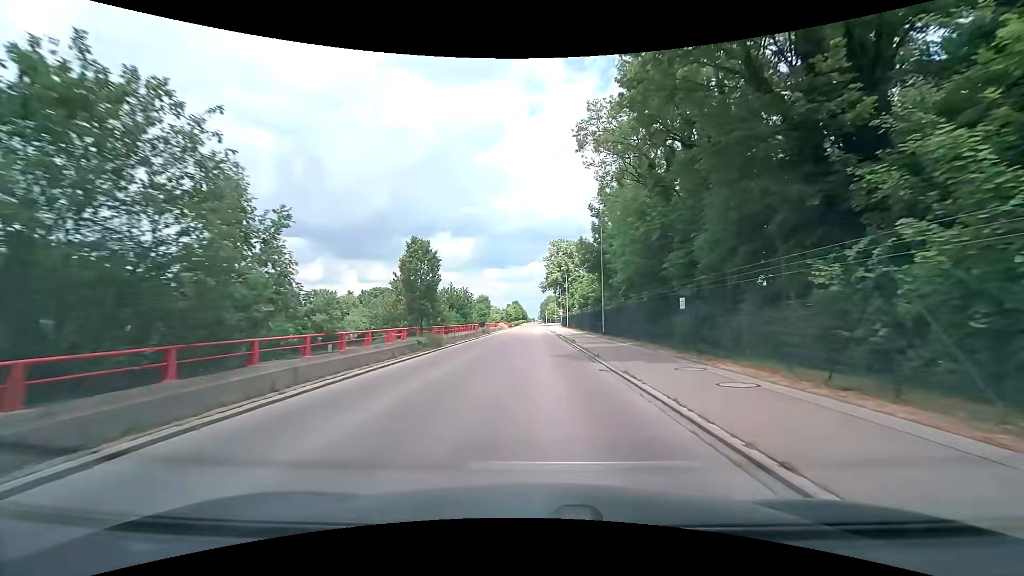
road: tertiary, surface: asphalt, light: Day
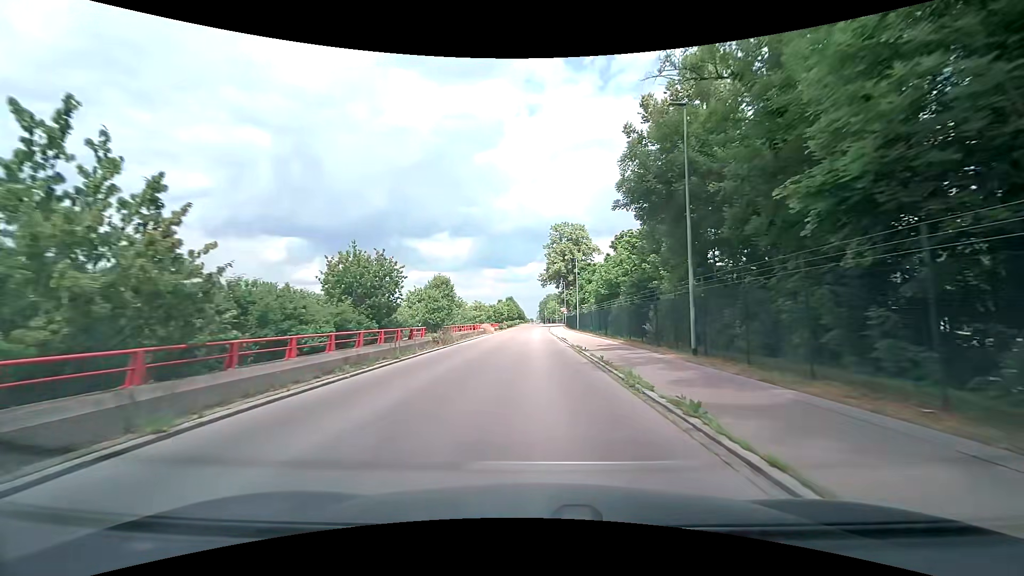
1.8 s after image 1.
(-0.2, +22.1) m; -1°
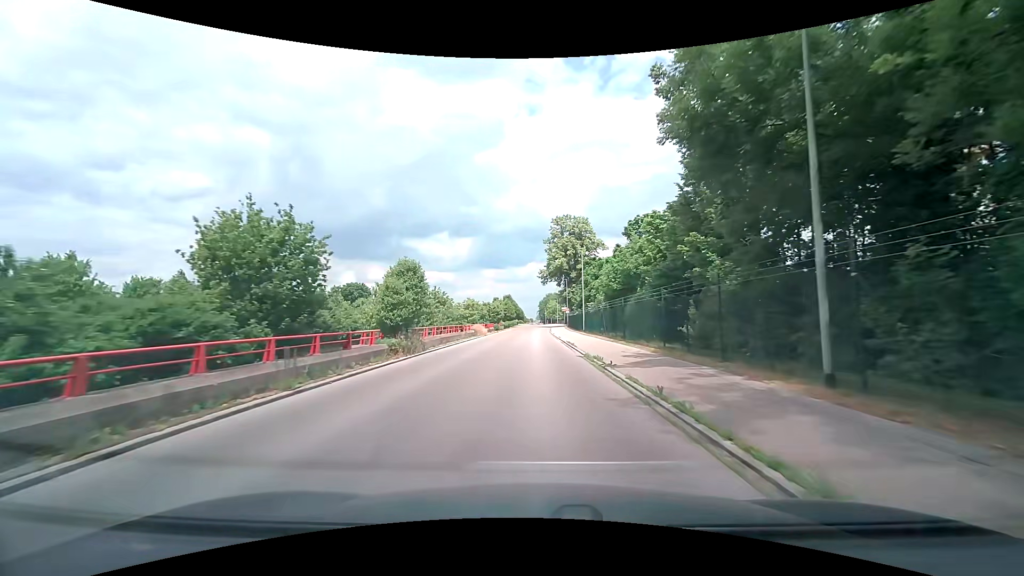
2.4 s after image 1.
(0.0, +7.5) m; 0°
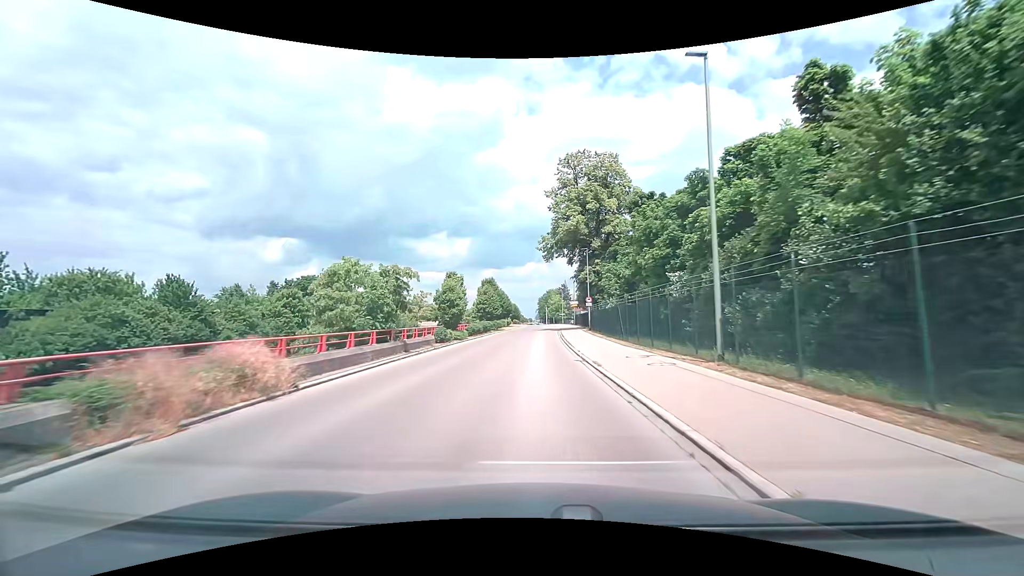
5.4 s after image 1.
(+0.3, +37.8) m; 0°
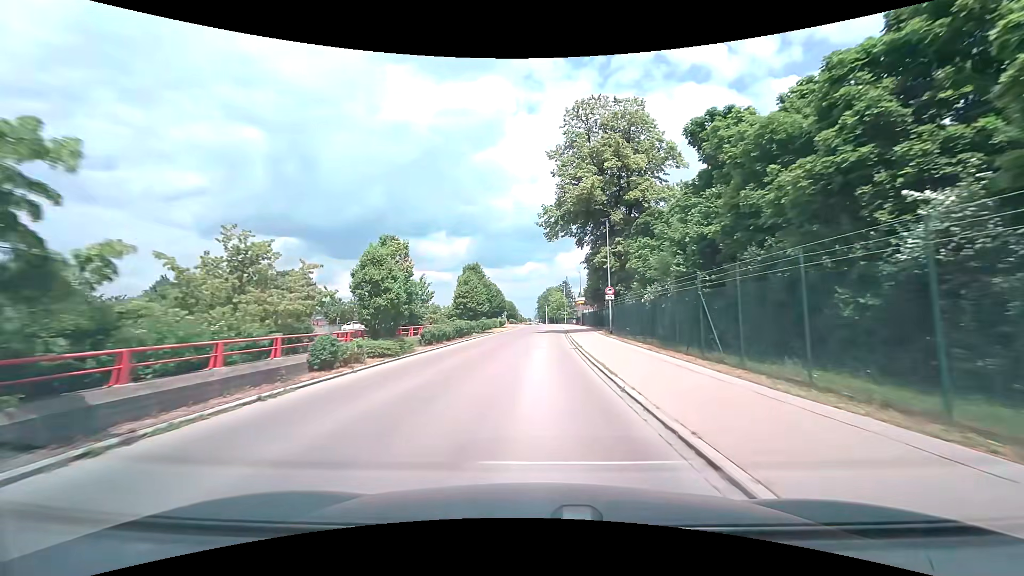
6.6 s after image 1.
(0.0, +15.2) m; 0°
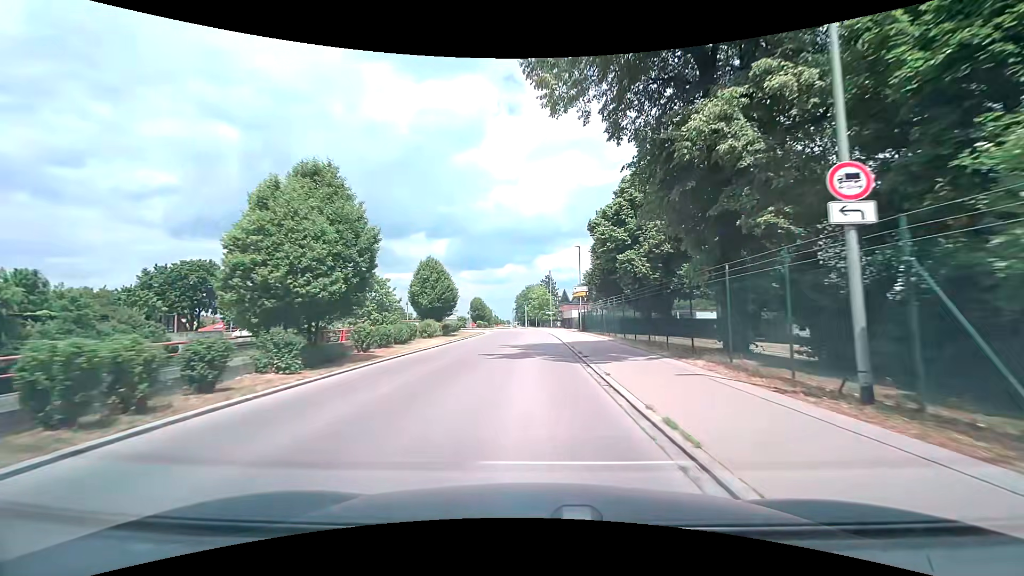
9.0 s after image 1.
(+0.5, +30.0) m; +2°
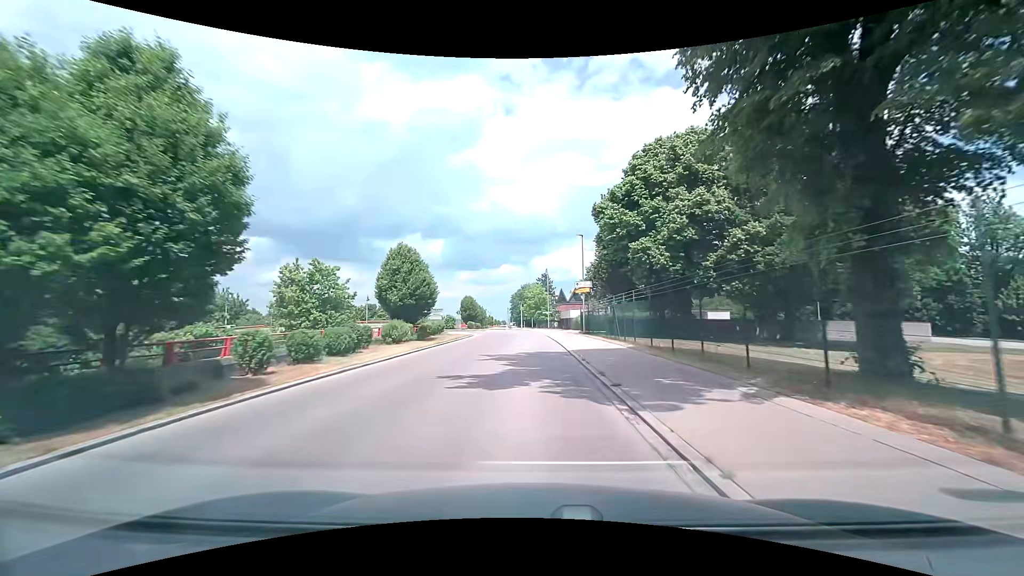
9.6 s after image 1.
(0.0, +7.3) m; +1°
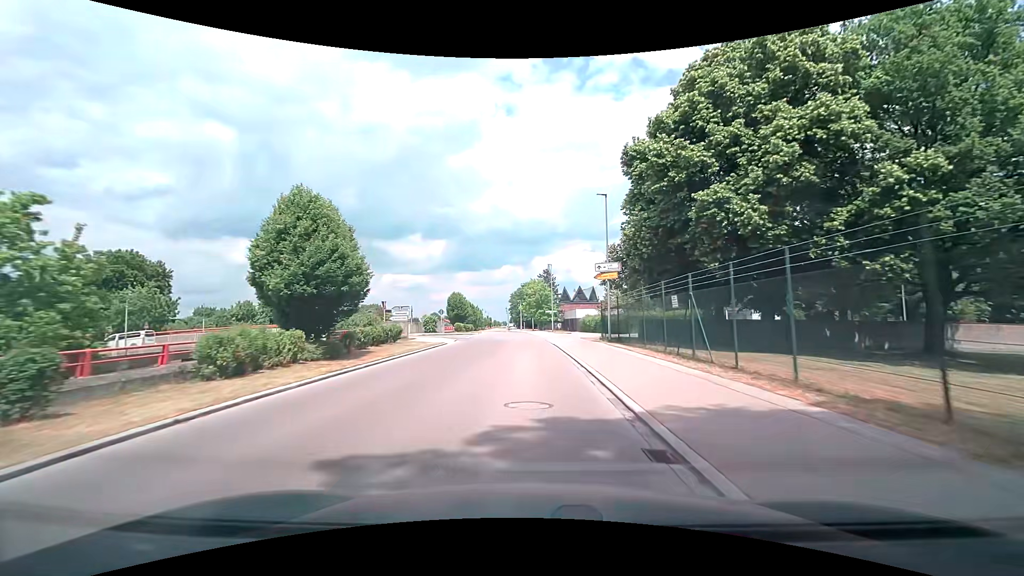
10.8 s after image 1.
(0.0, +14.4) m; +1°
(0, +10) (0, +20) (-1, +30) (-1, +40) (-2, +50) (-3, +60) (-4, +70) (-5, +80) (-6, +90) (-7, +100) m
